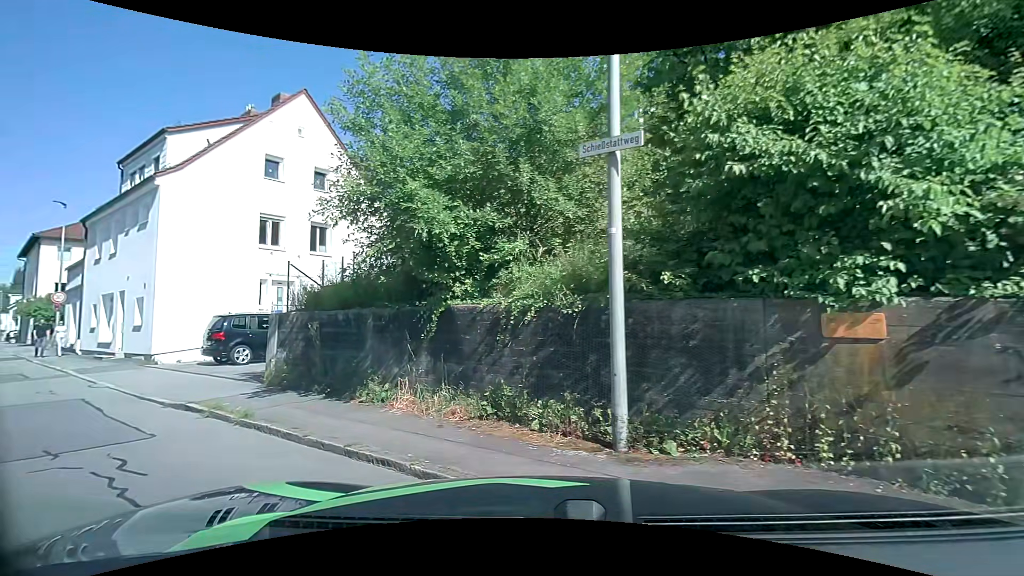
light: Day
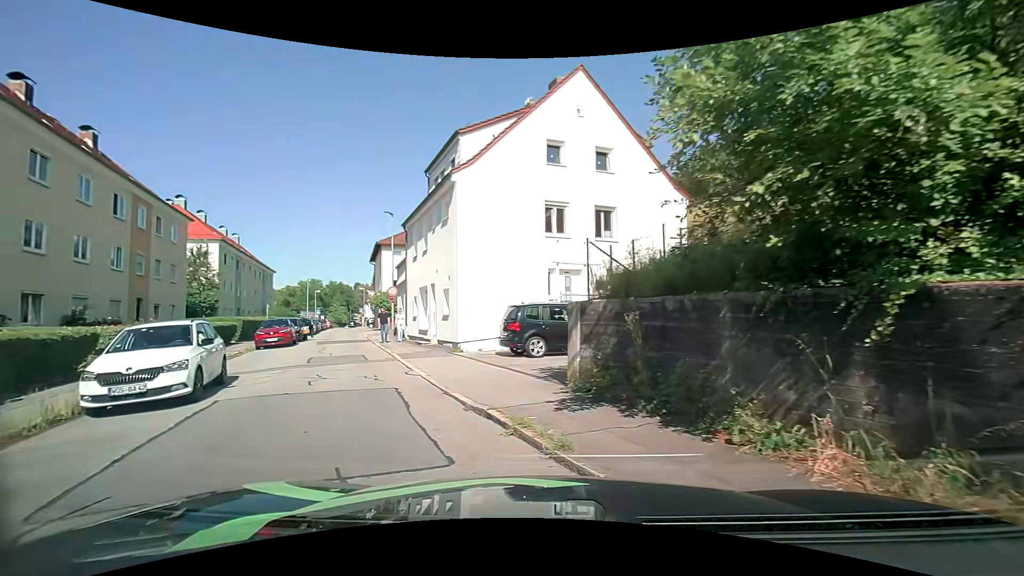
(-0.8, +2.9) m; -32°
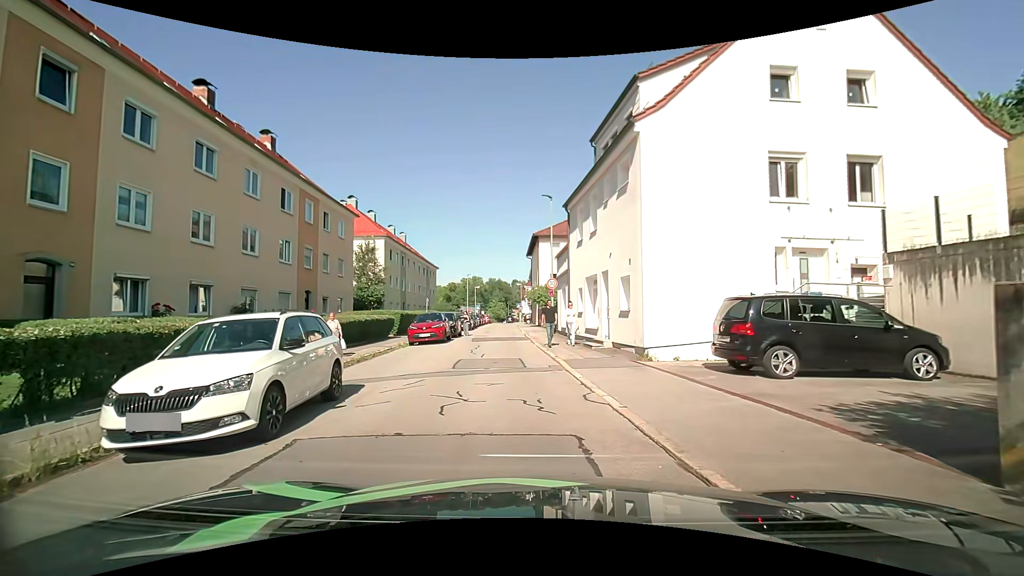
(-0.8, +4.4) m; -17°
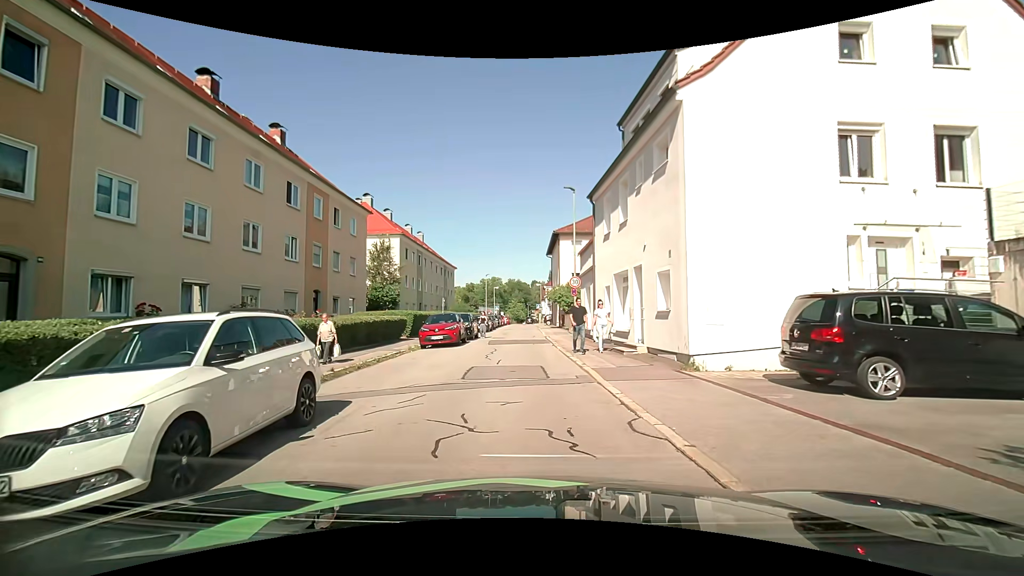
(0.0, +2.0) m; -1°
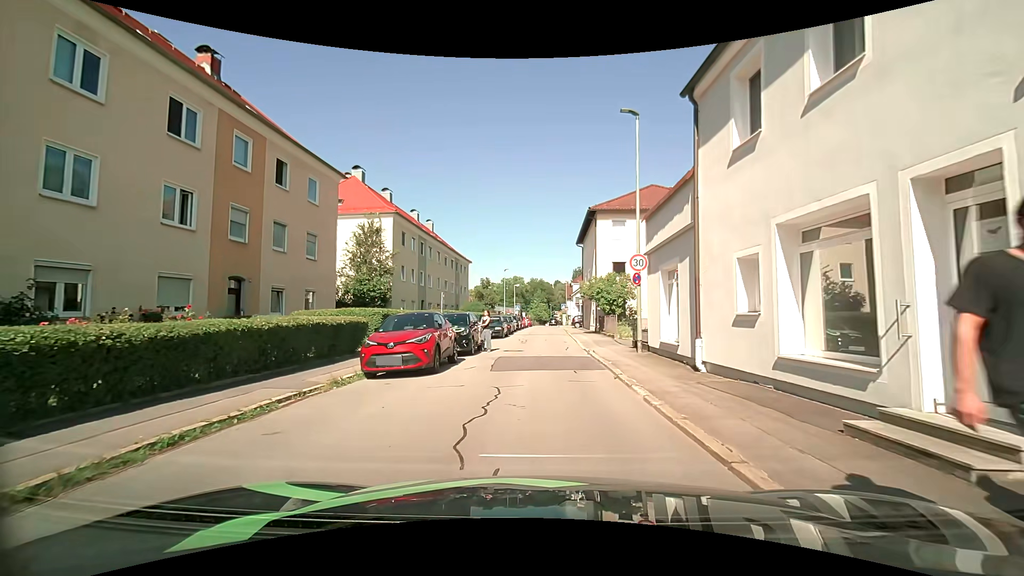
(-0.5, +10.5) m; -2°
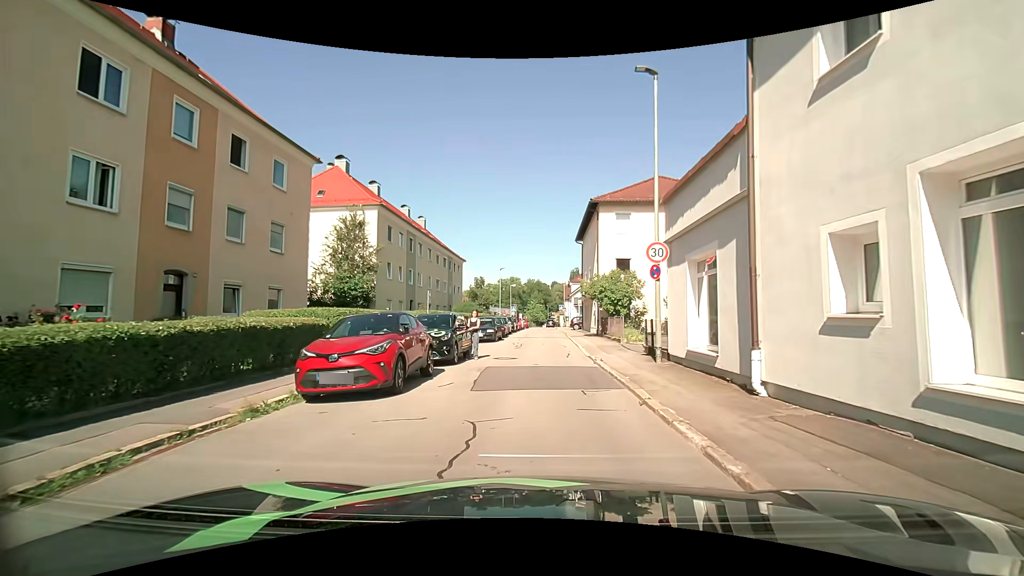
(0.0, +3.0) m; -1°
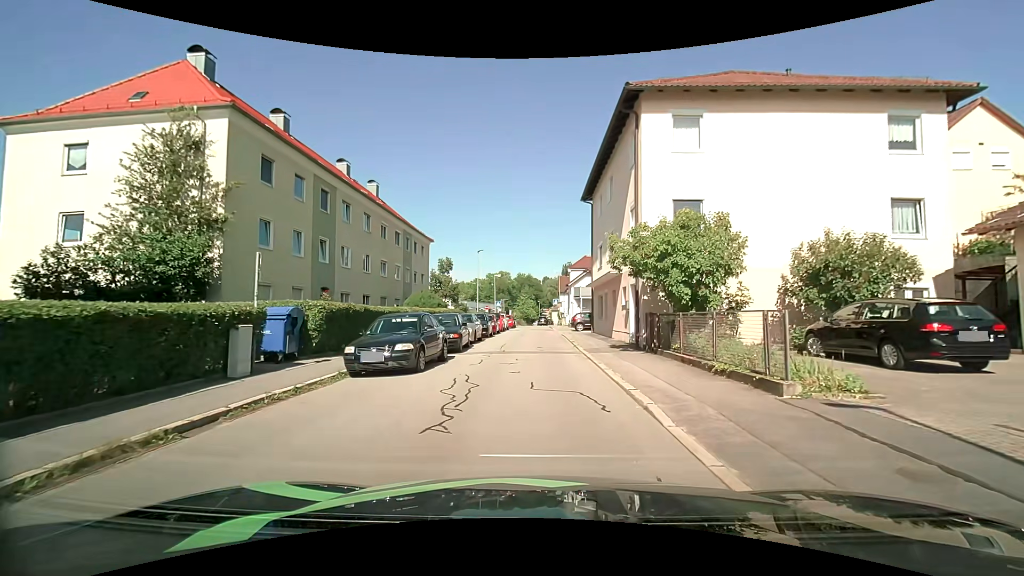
(+0.2, +16.0) m; +1°
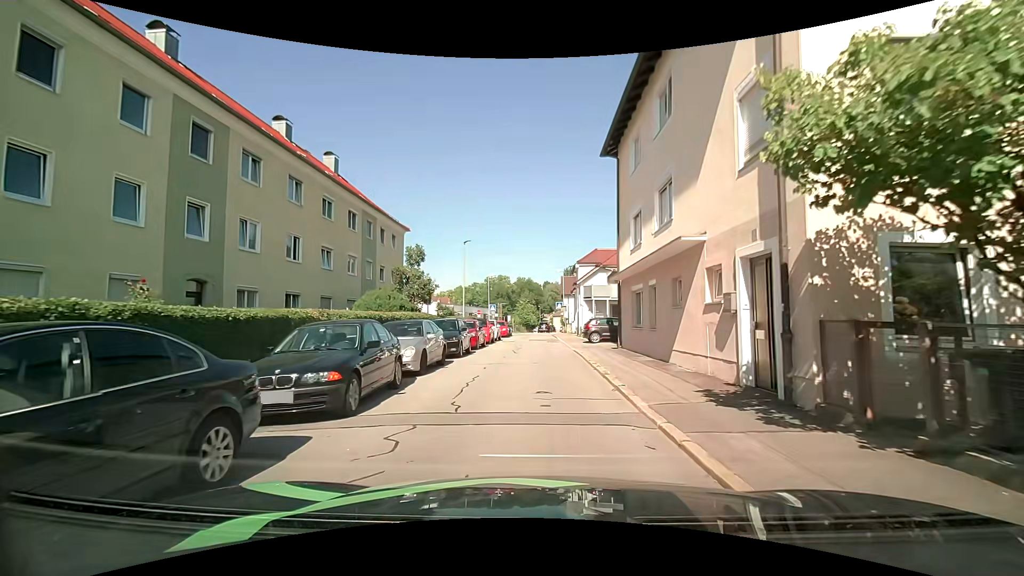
(+0.1, +10.3) m; +1°
(0, +10) (0, +20) (0, +30) (0, +40) (0, +50) (-1, +60) (-1, +70) (-2, +80) (-3, +90) (-2, +100) m
